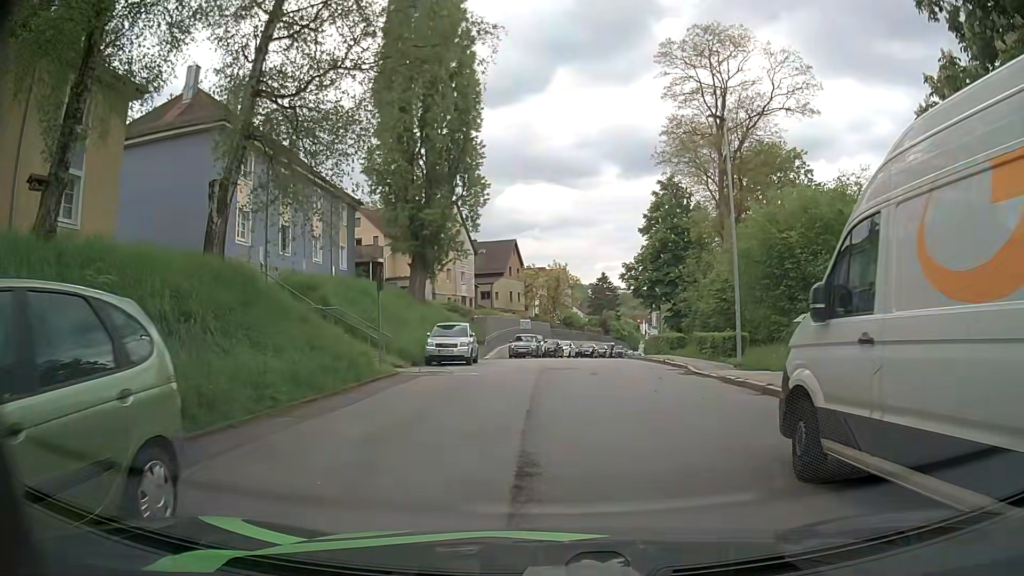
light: Day
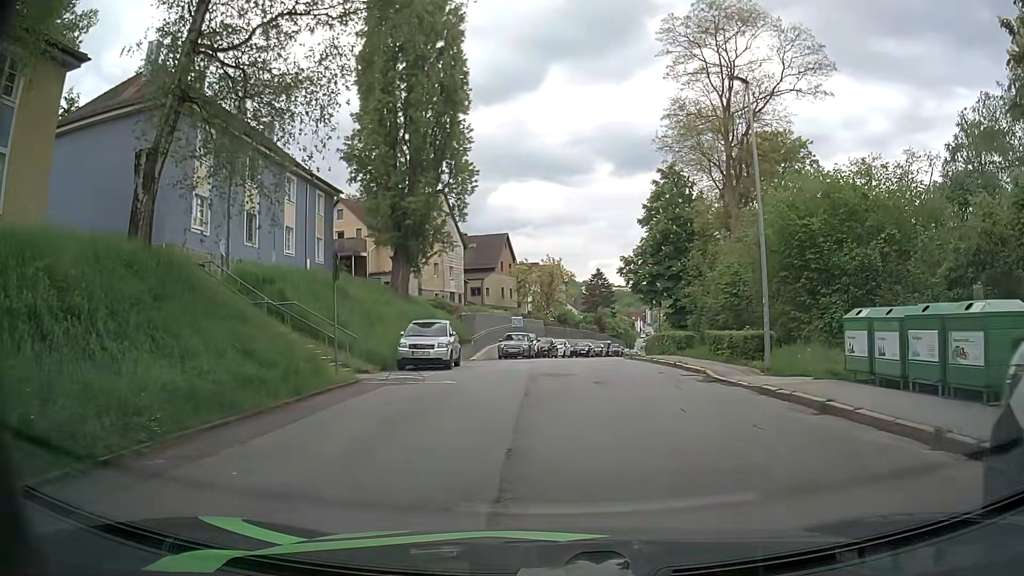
(0.0, +3.5) m; +1°
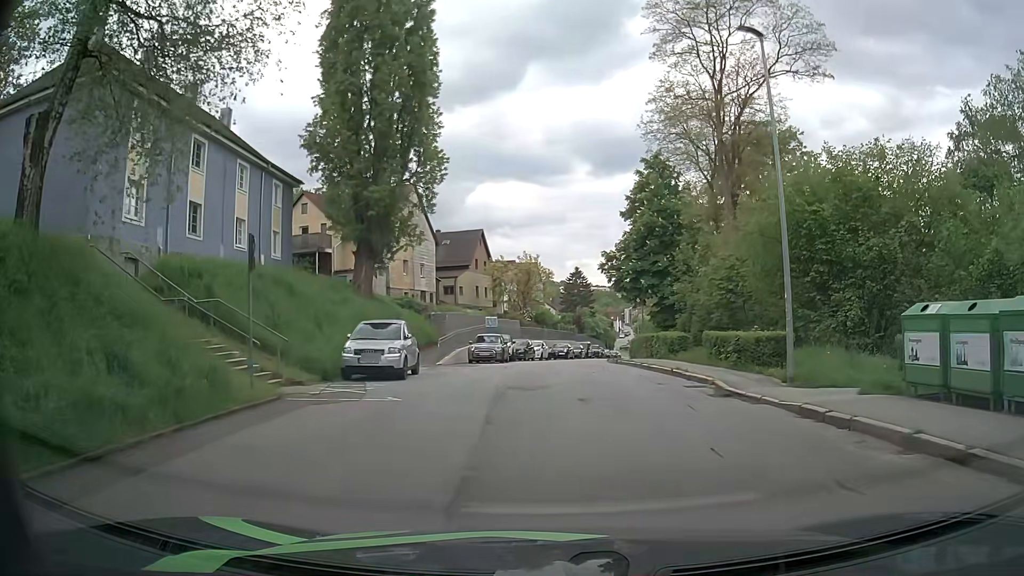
(0.0, +3.5) m; +1°
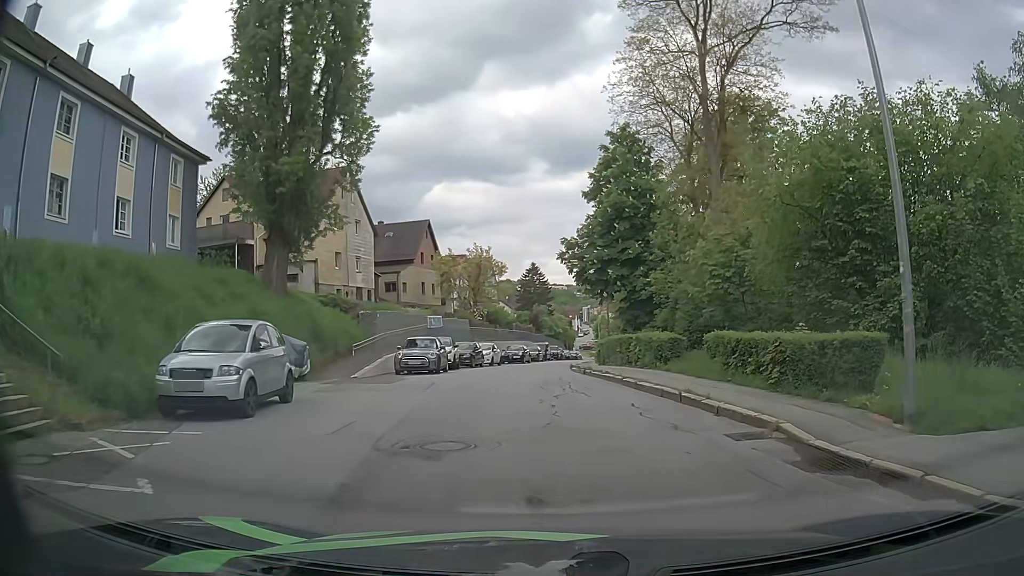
(+0.2, +6.9) m; +4°
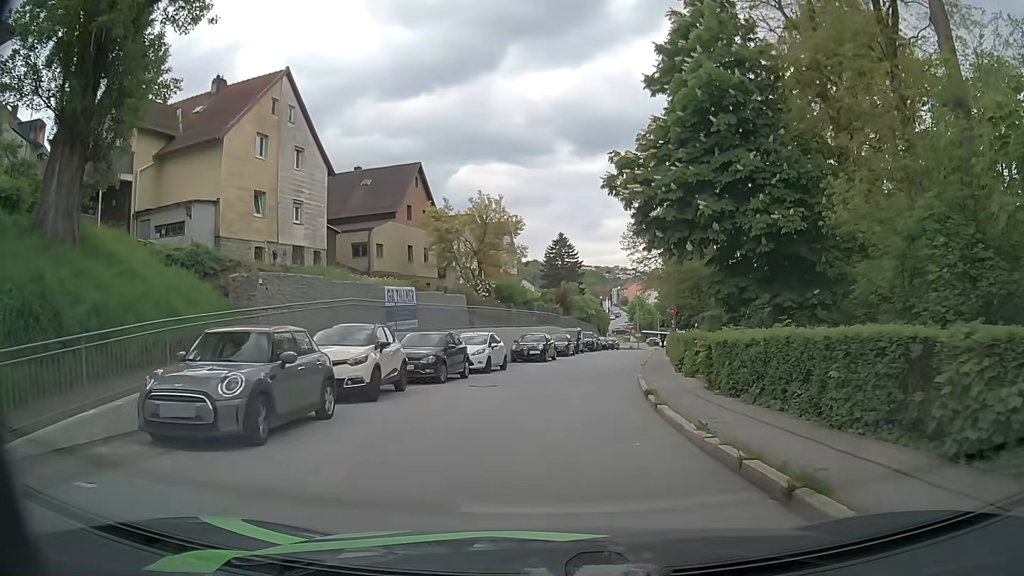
(-0.3, +17.8) m; -3°
